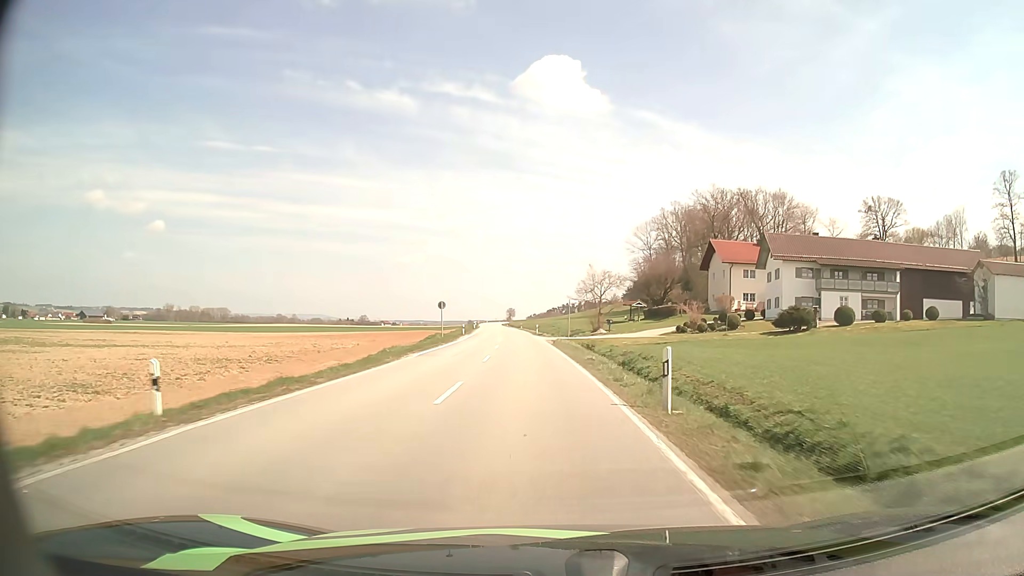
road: secondary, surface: asphalt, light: Day
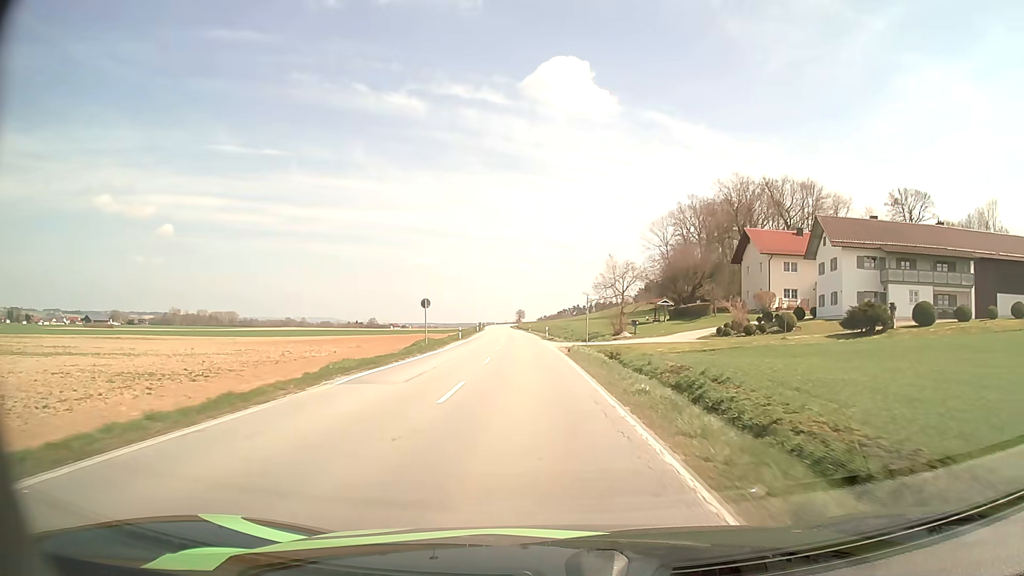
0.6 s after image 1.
(-0.1, +11.0) m; -1°
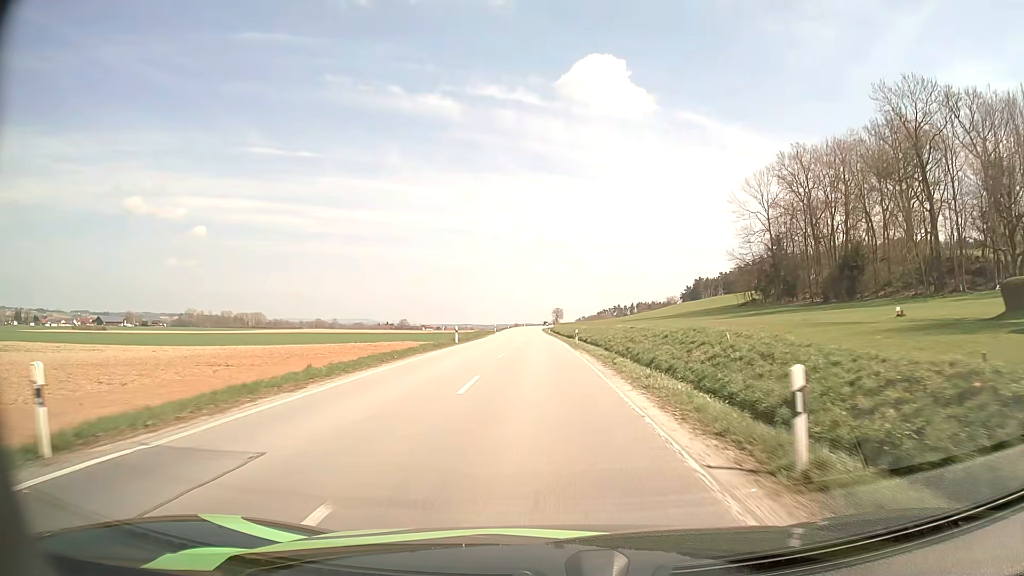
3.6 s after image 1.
(-2.1, +55.8) m; -3°
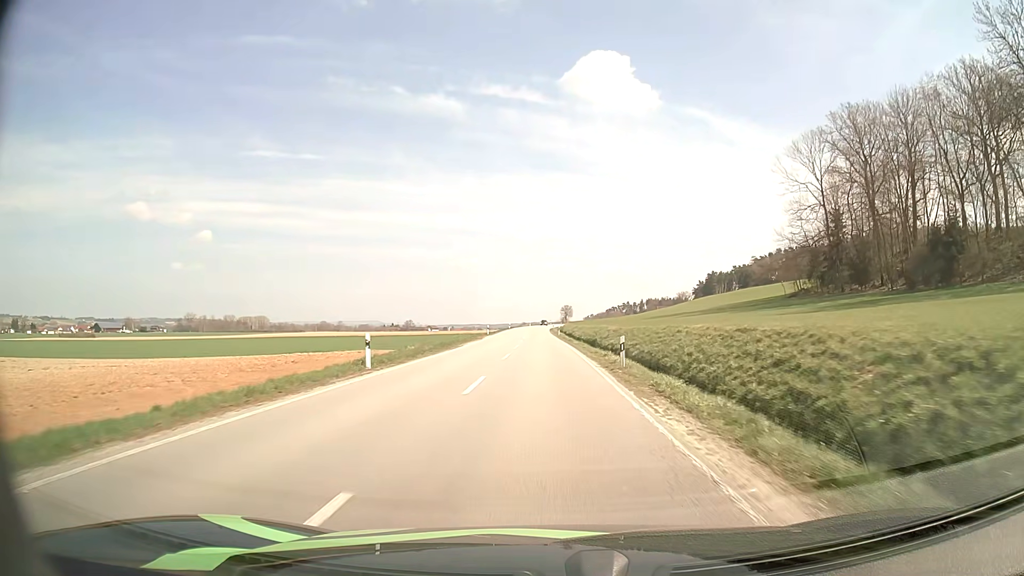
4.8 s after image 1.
(-0.1, +22.9) m; 0°
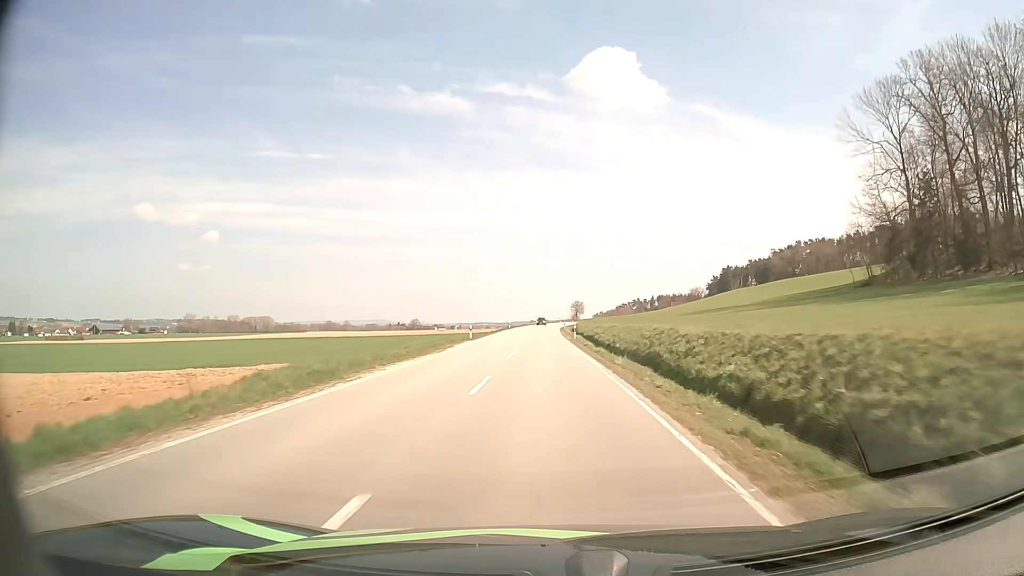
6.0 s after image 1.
(-0.2, +23.1) m; -1°
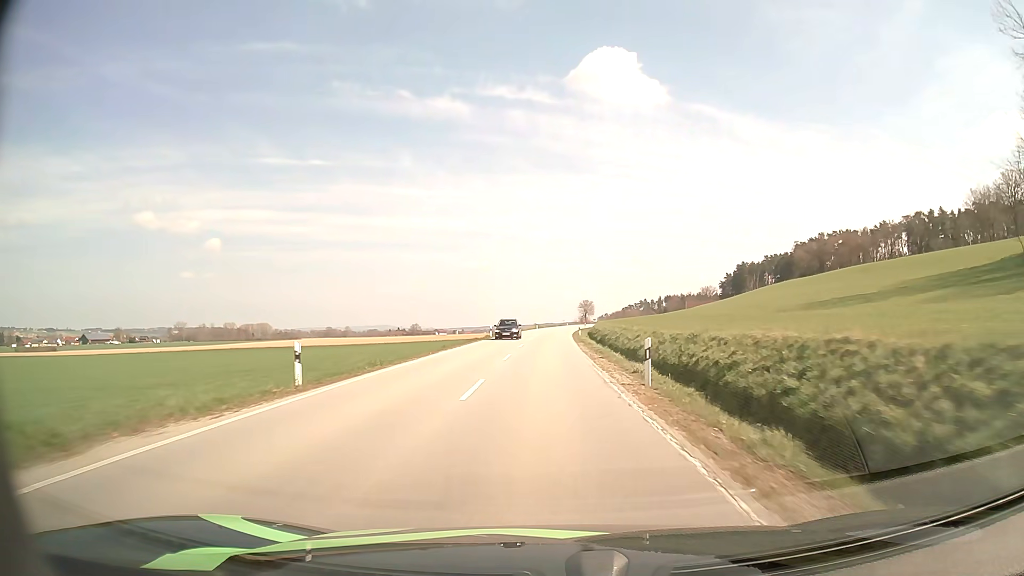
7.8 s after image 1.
(-0.1, +35.2) m; 0°
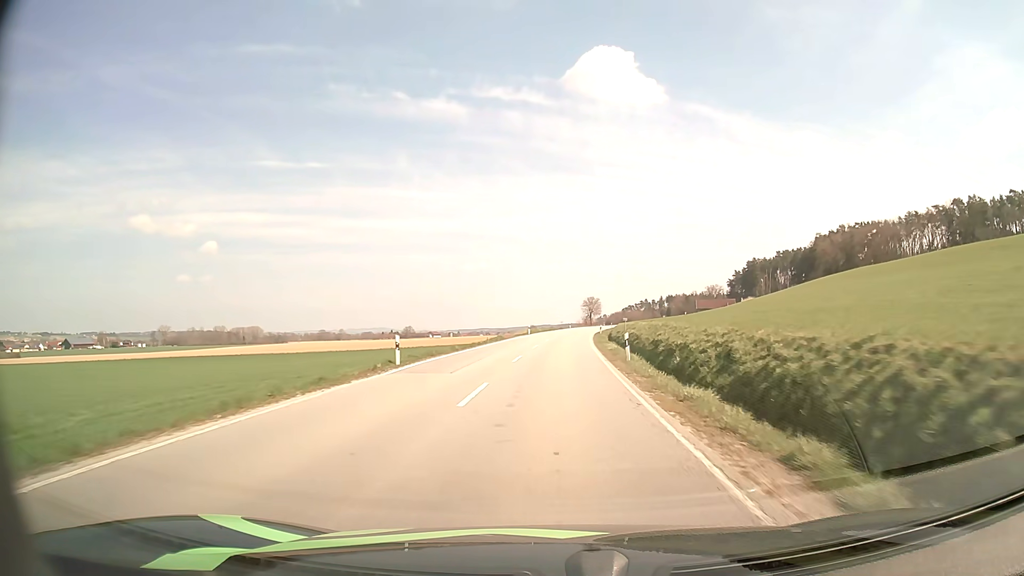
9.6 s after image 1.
(-0.1, +35.5) m; 0°
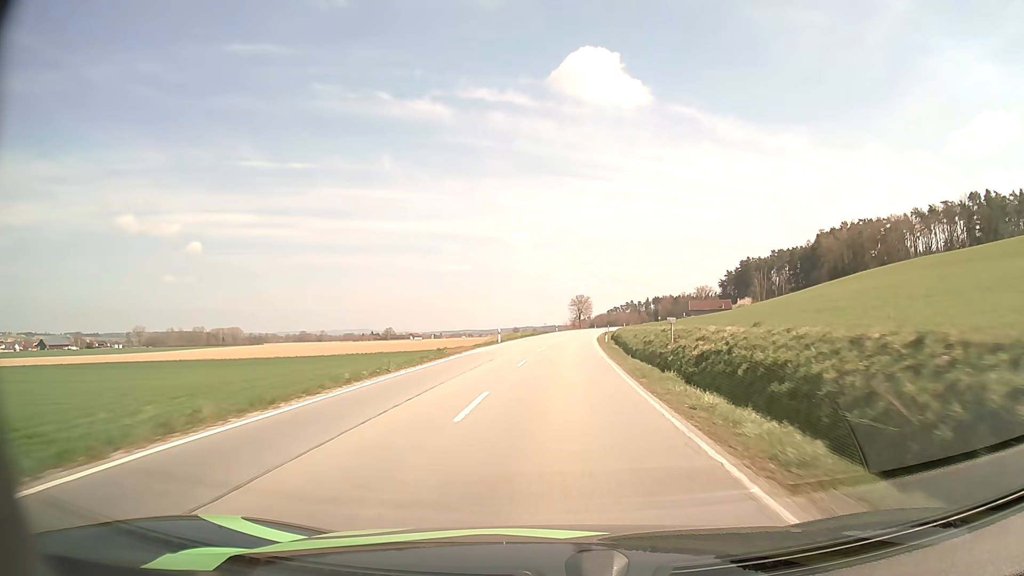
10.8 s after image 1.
(+0.2, +23.8) m; +1°
(0, +10) (0, +20) (+1, +30) (+1, +40) (+2, +50) (+3, +60) (+4, +70) (+5, +80) (+6, +90) (+7, +100) m
